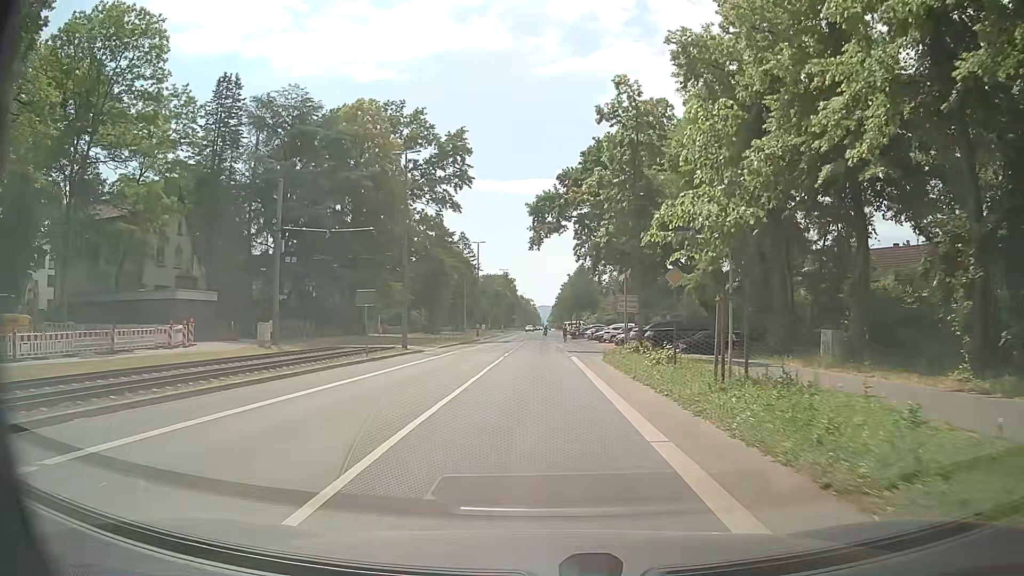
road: tertiary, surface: asphalt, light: Day
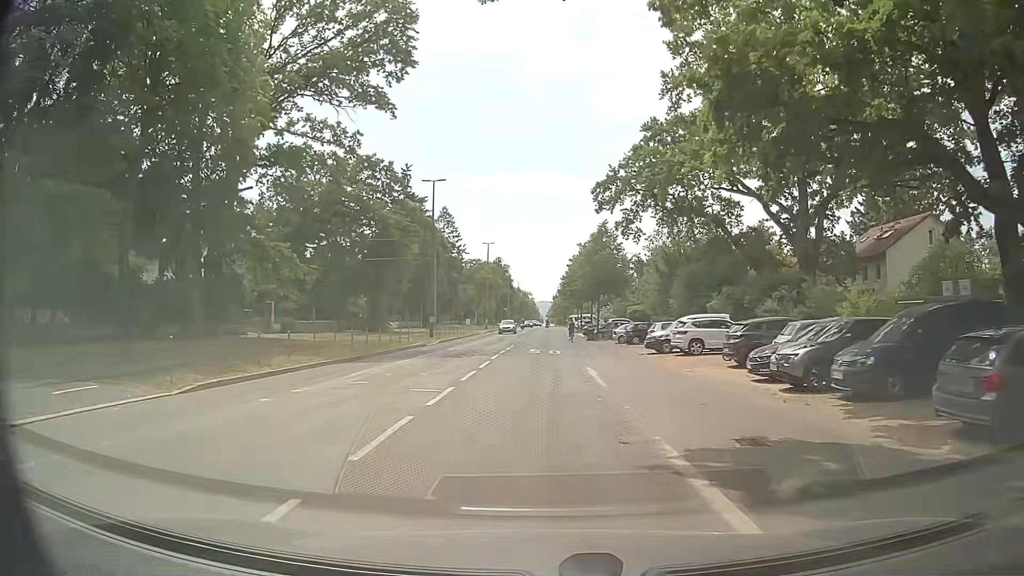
(-0.3, +35.1) m; 0°
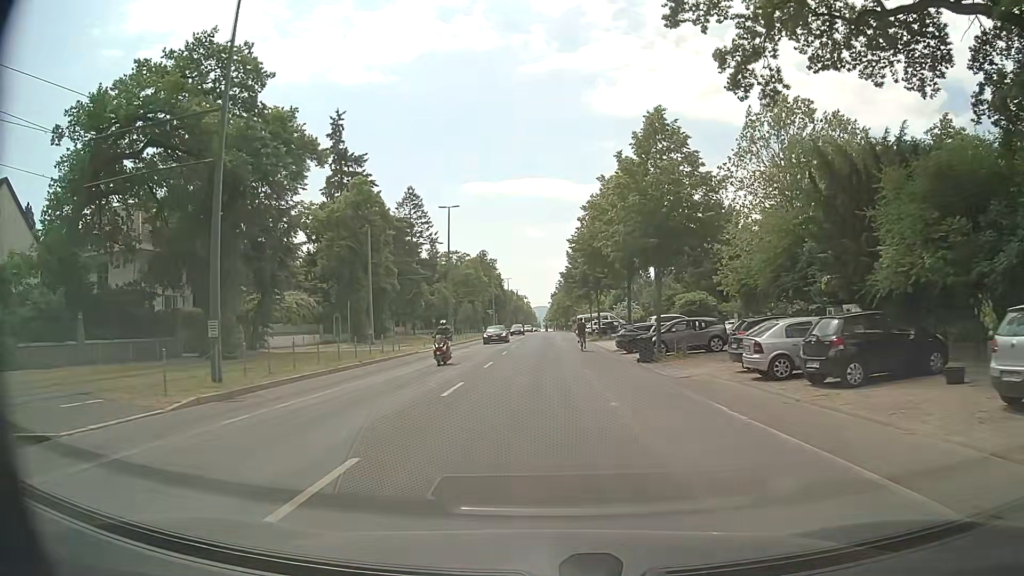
(-0.1, +34.3) m; 0°
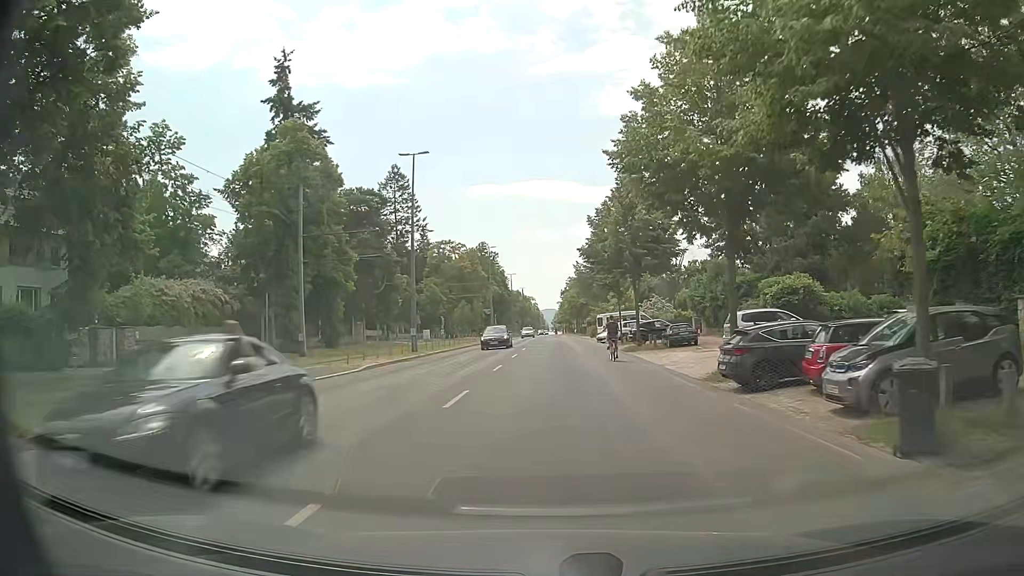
(0.0, +20.0) m; 0°
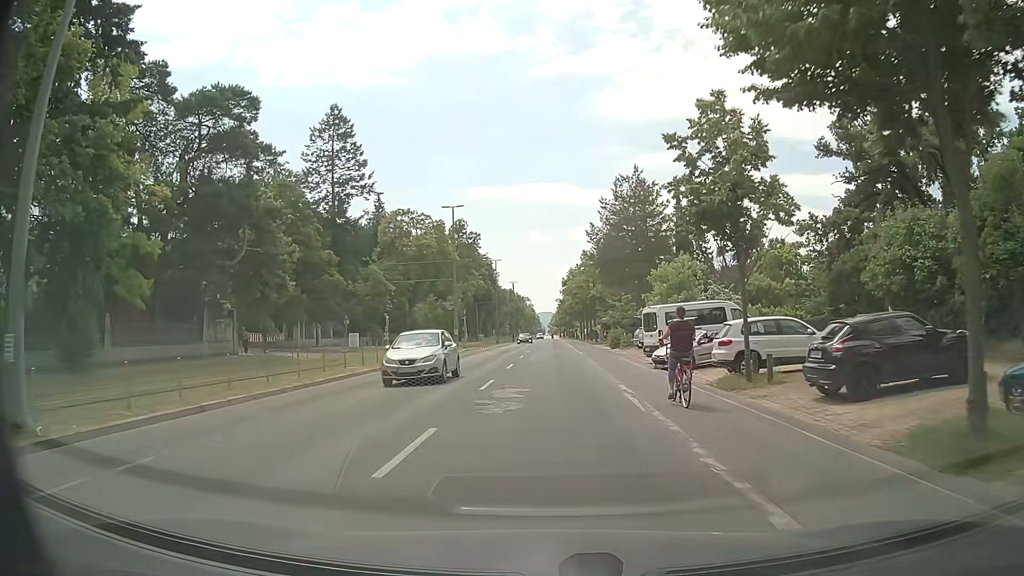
(+0.1, +32.0) m; 0°
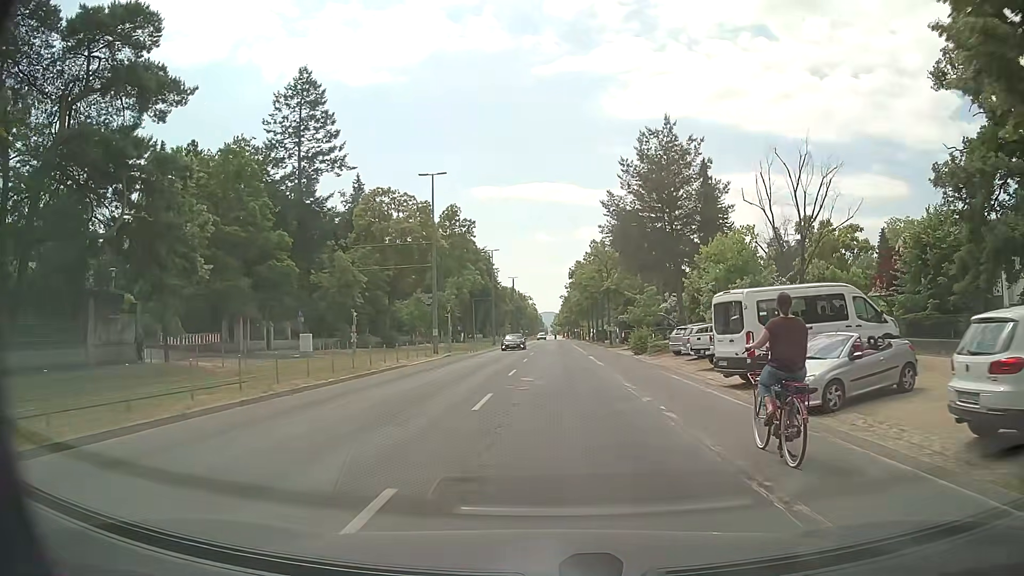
(-0.1, +12.4) m; -1°
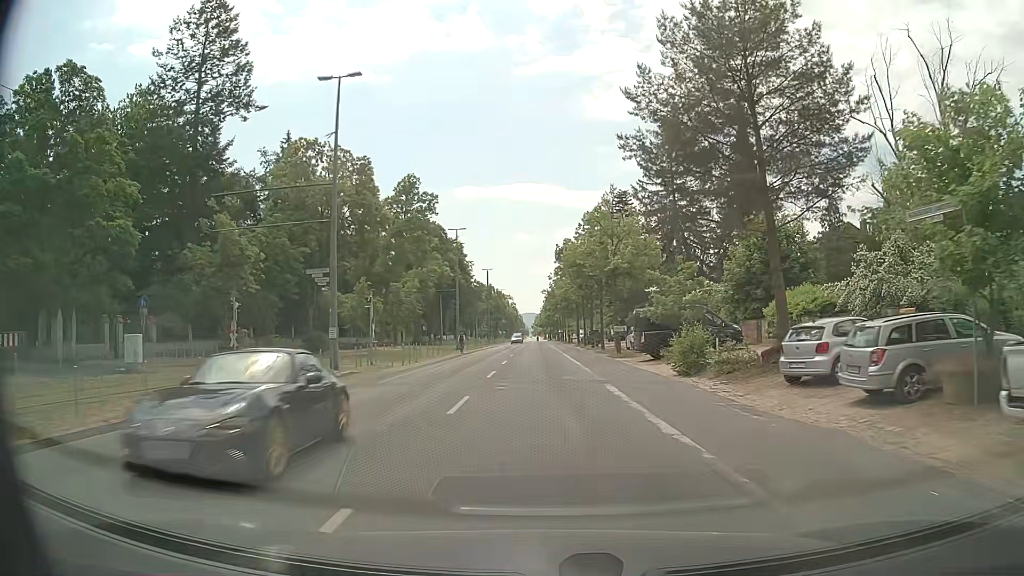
(+0.4, +18.7) m; +1°
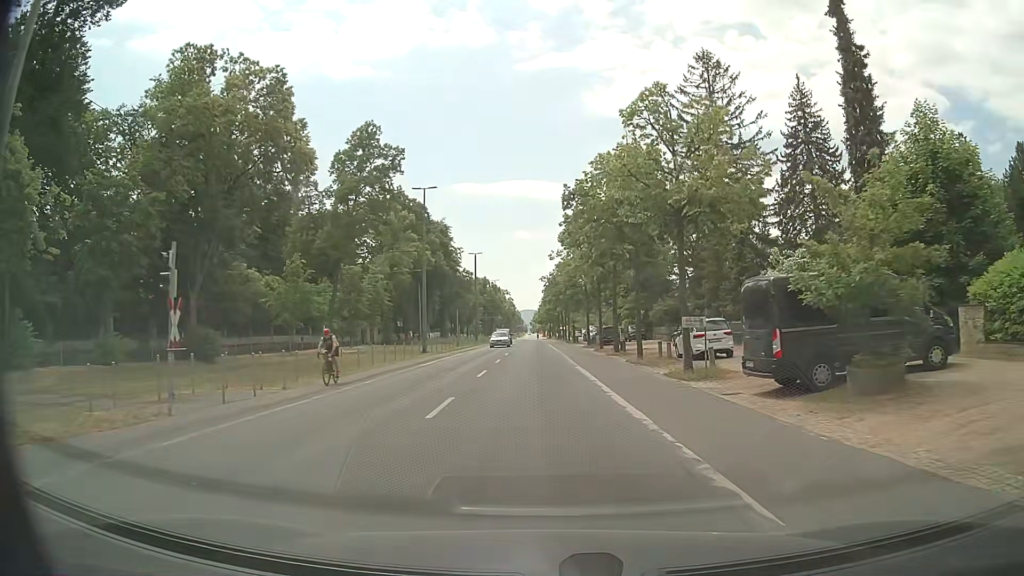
(+0.2, +18.9) m; 0°
(0, +10) (0, +20) (0, +30) (0, +40) (0, +50) (0, +60) (0, +70) (0, +80) (-1, +90) (-1, +100) m
